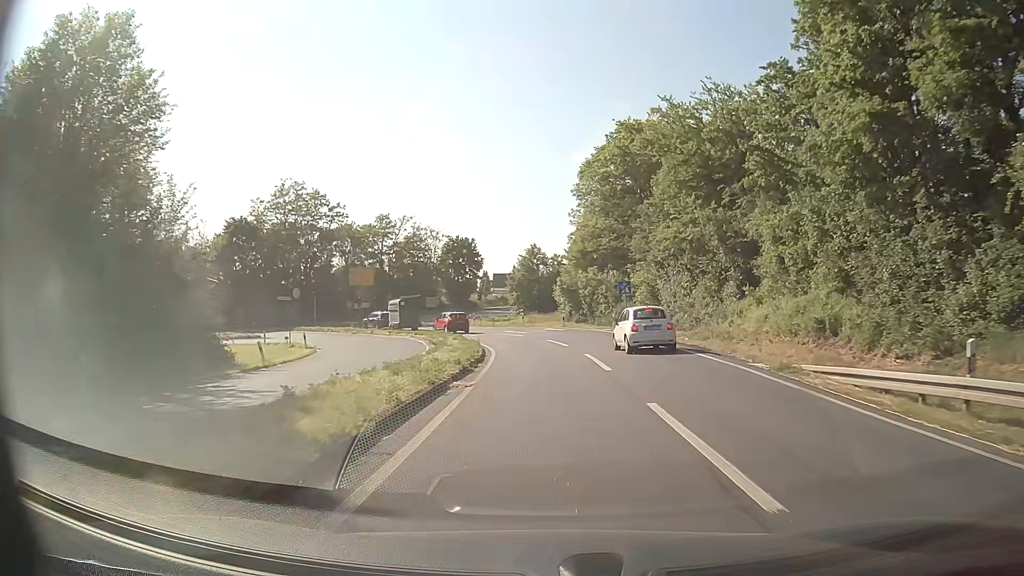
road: motorway_link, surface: asphalt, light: Day
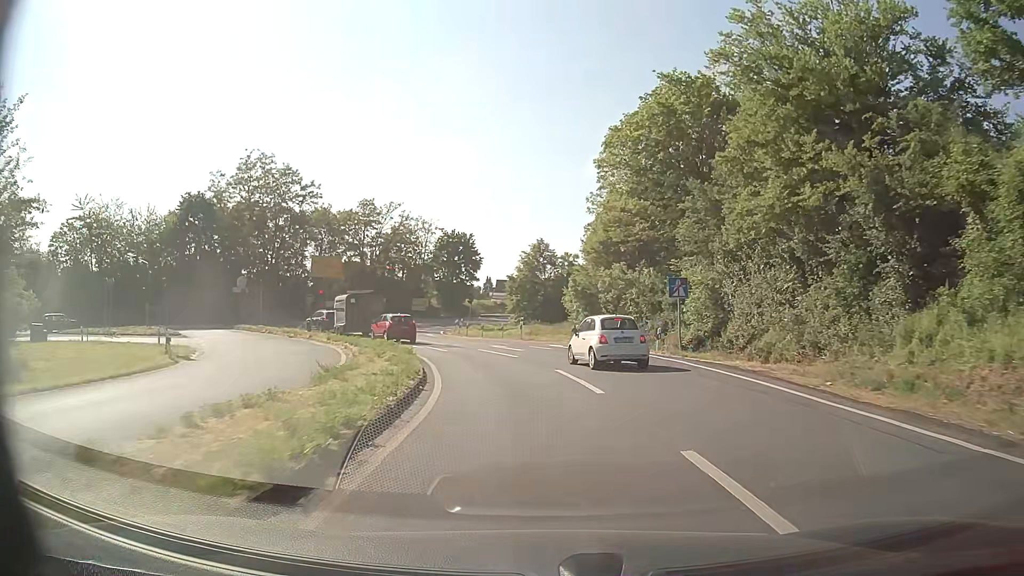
(-0.3, +15.4) m; -1°
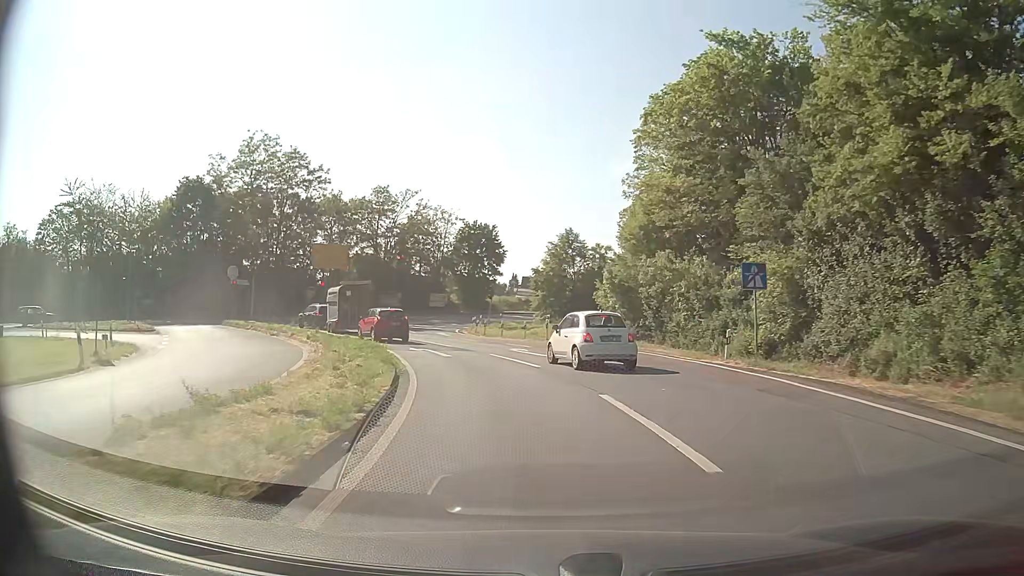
(-0.1, +6.8) m; -1°
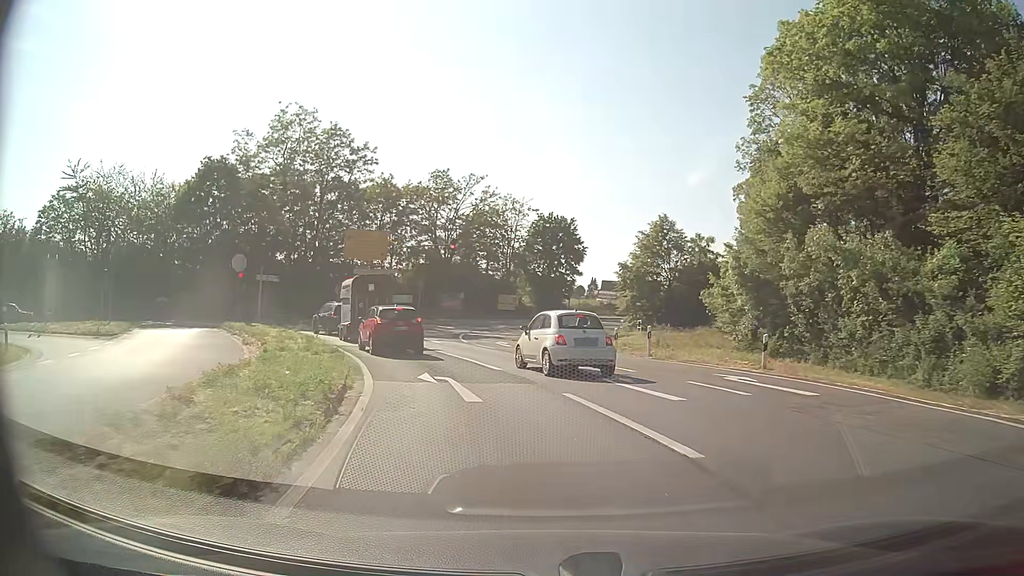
(-0.7, +11.4) m; -7°
